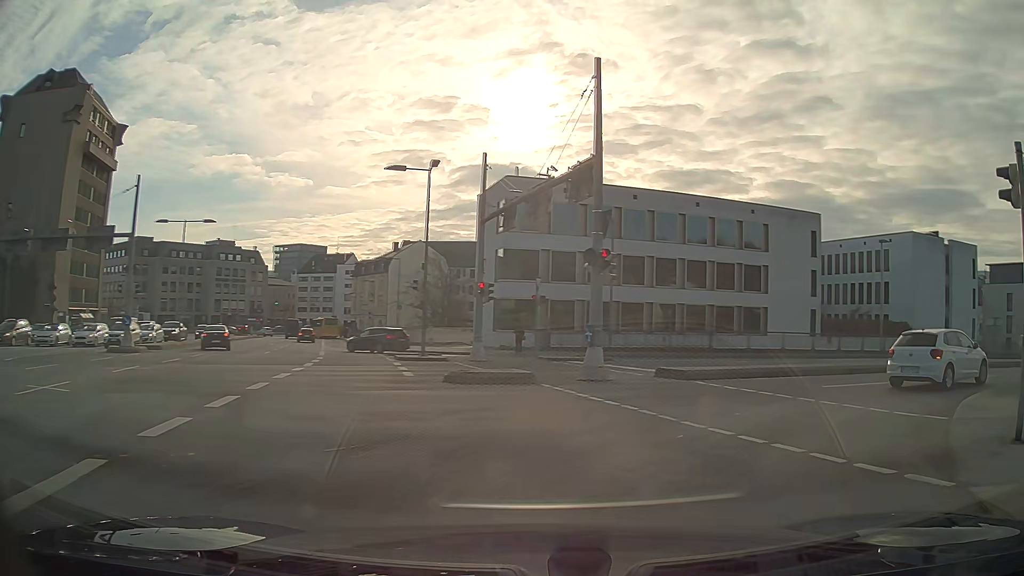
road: primary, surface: asphalt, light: Day
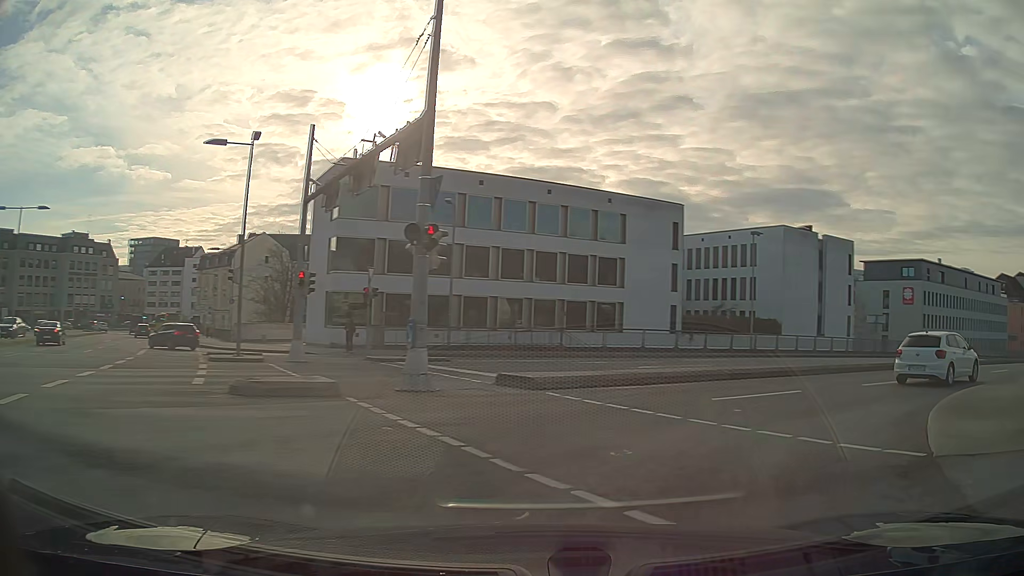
(+0.4, +3.6) m; +13°
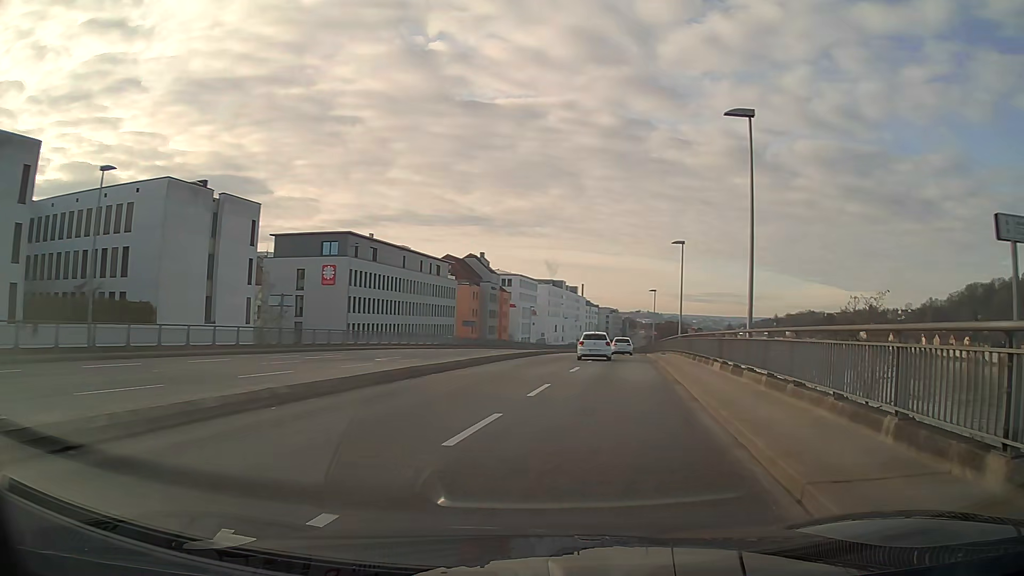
(+6.9, +14.2) m; +46°
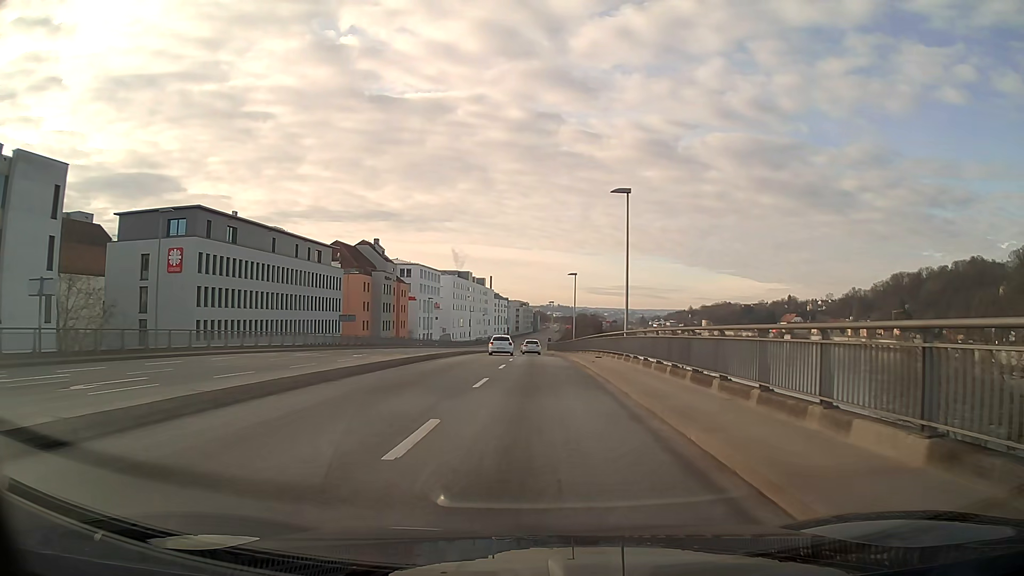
(+1.1, +16.2) m; +5°
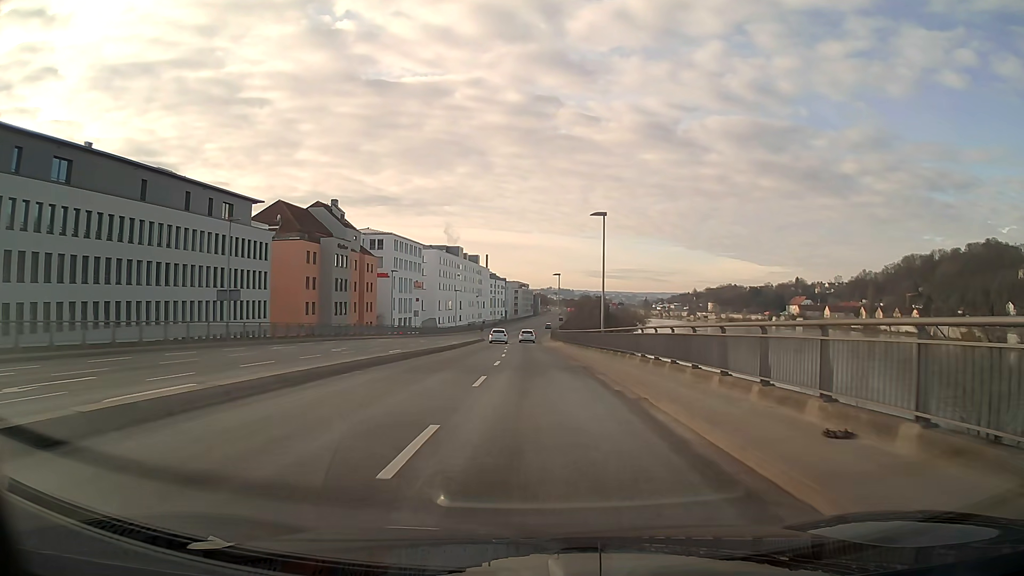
(0.0, +28.4) m; 0°
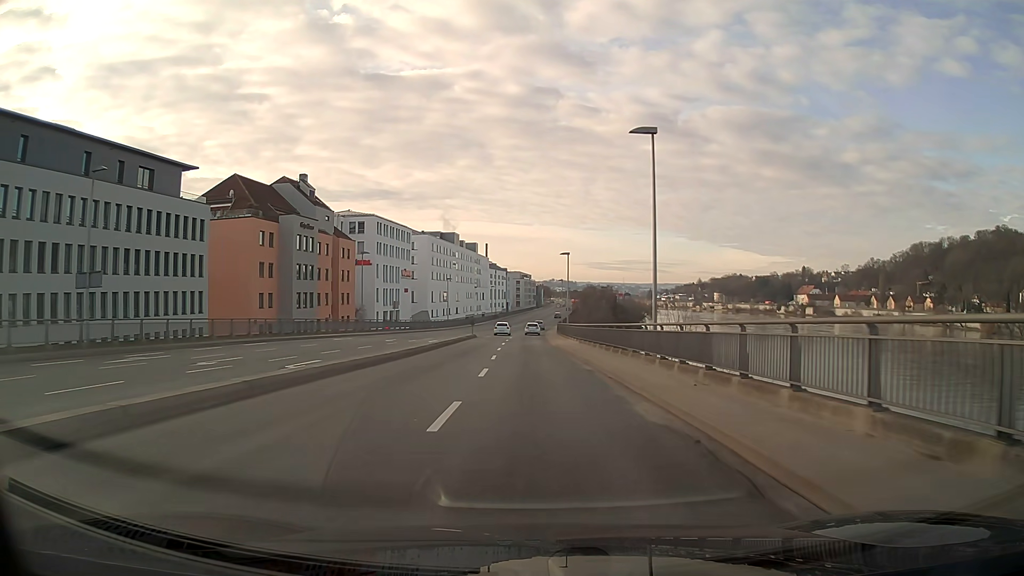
(0.0, +15.5) m; 0°
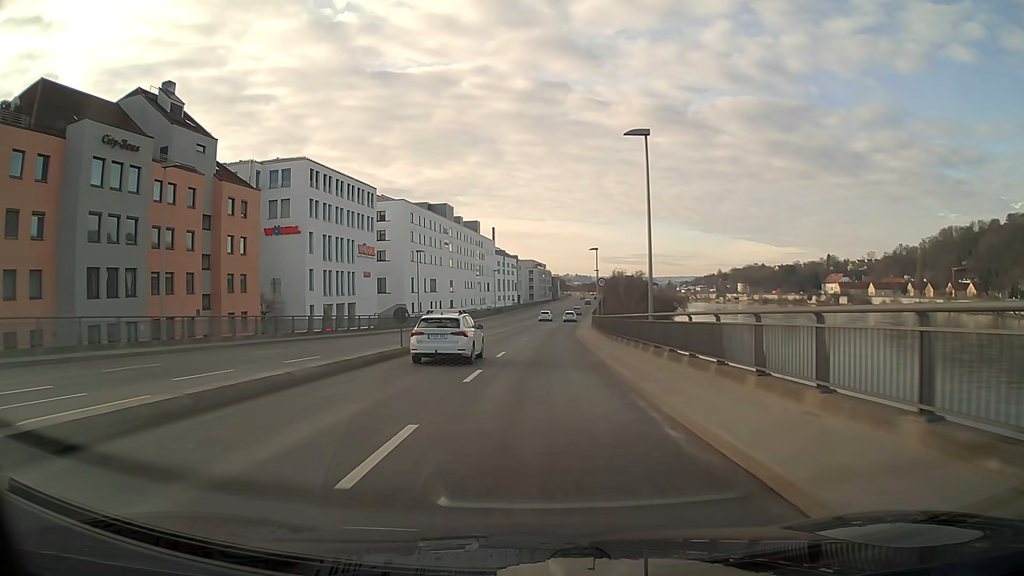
(-0.4, +39.3) m; -1°
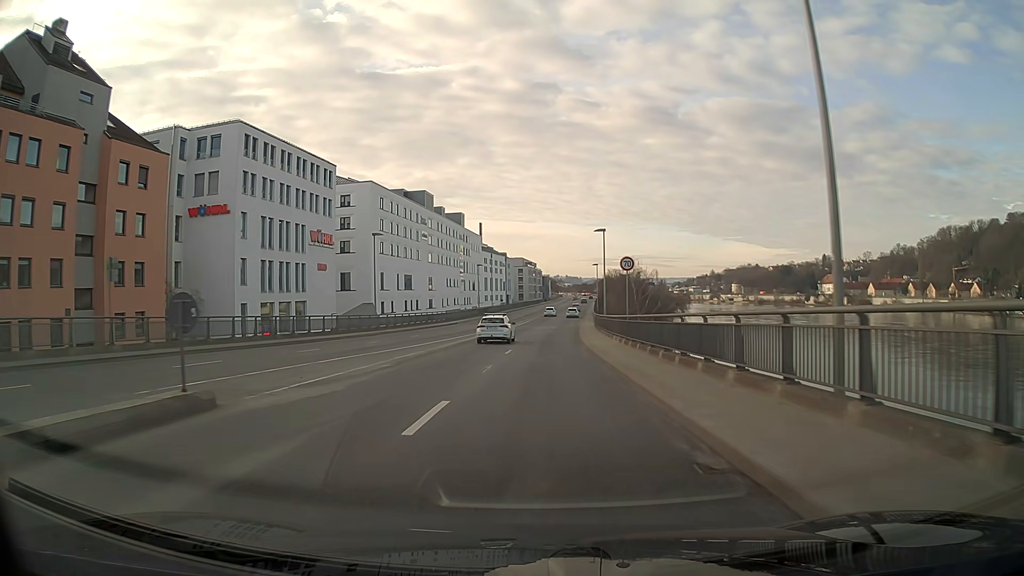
(+0.1, +15.4) m; +1°
